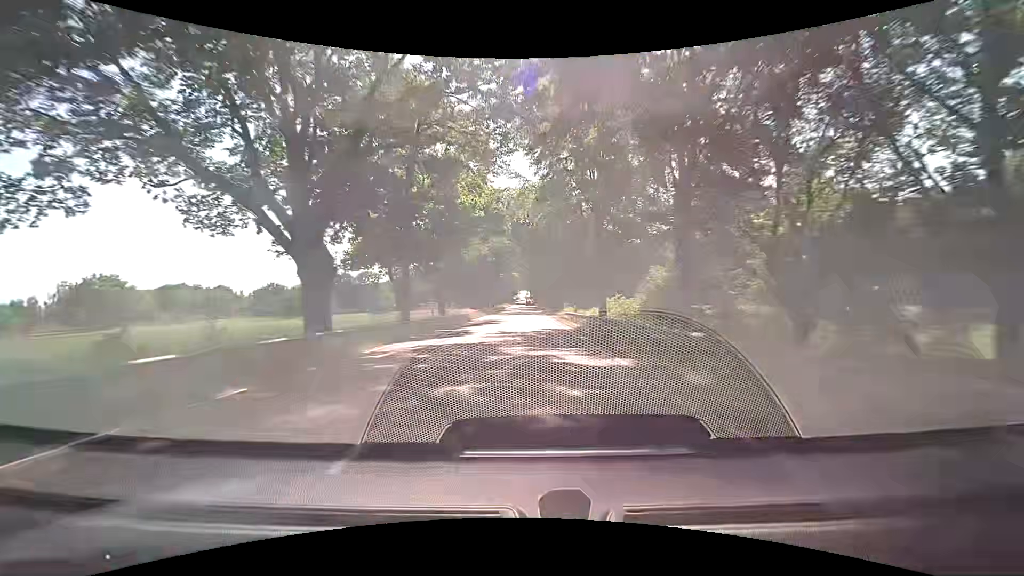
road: primary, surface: asphalt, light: Day
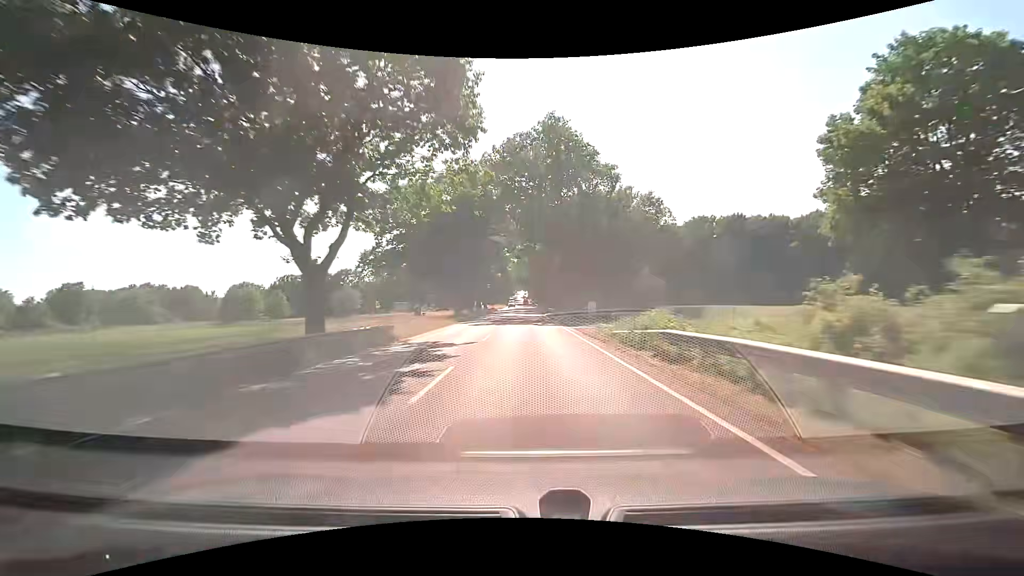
(+0.2, +30.6) m; 0°
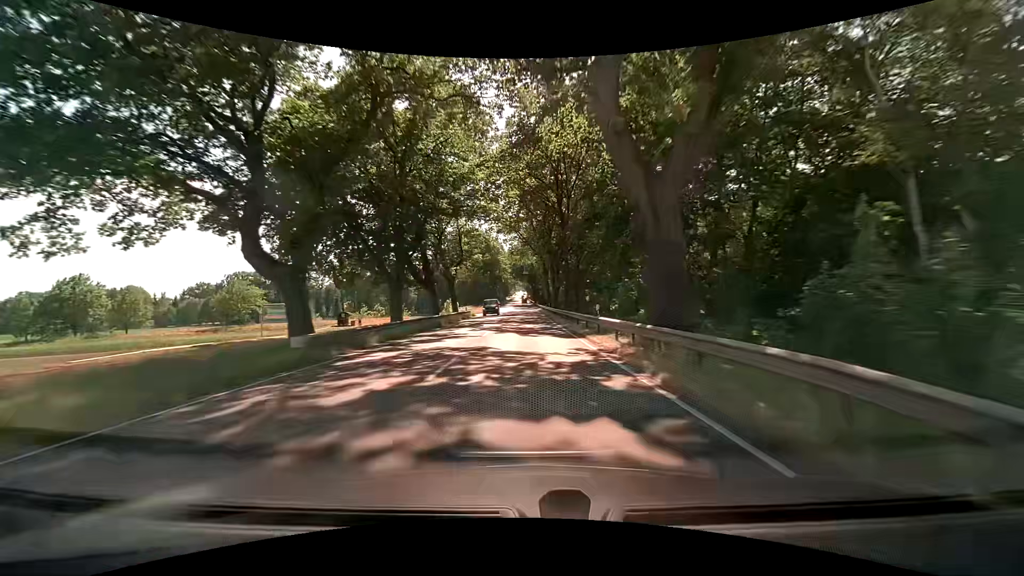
(+0.4, +45.7) m; 0°
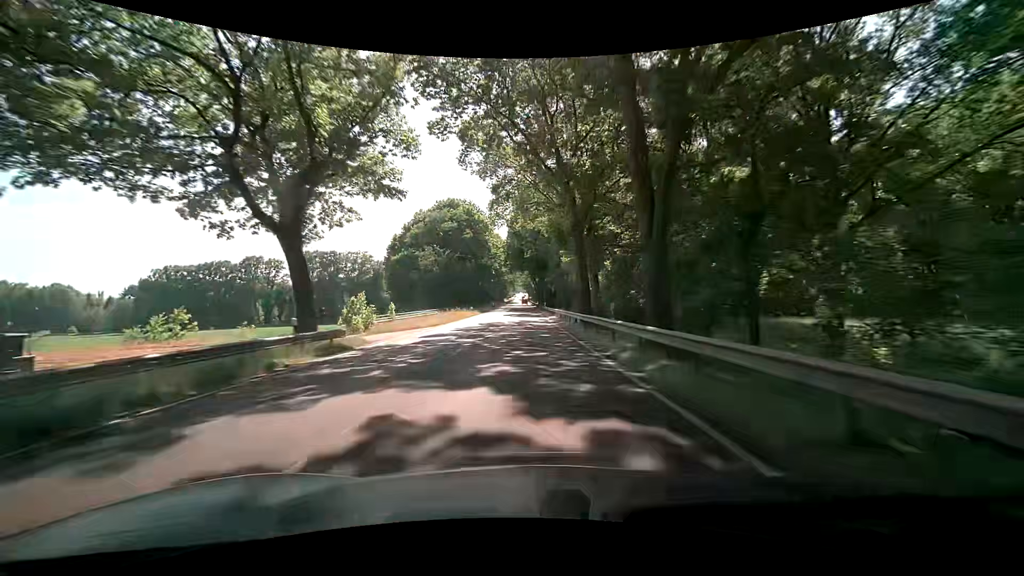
(+0.1, +44.3) m; -1°
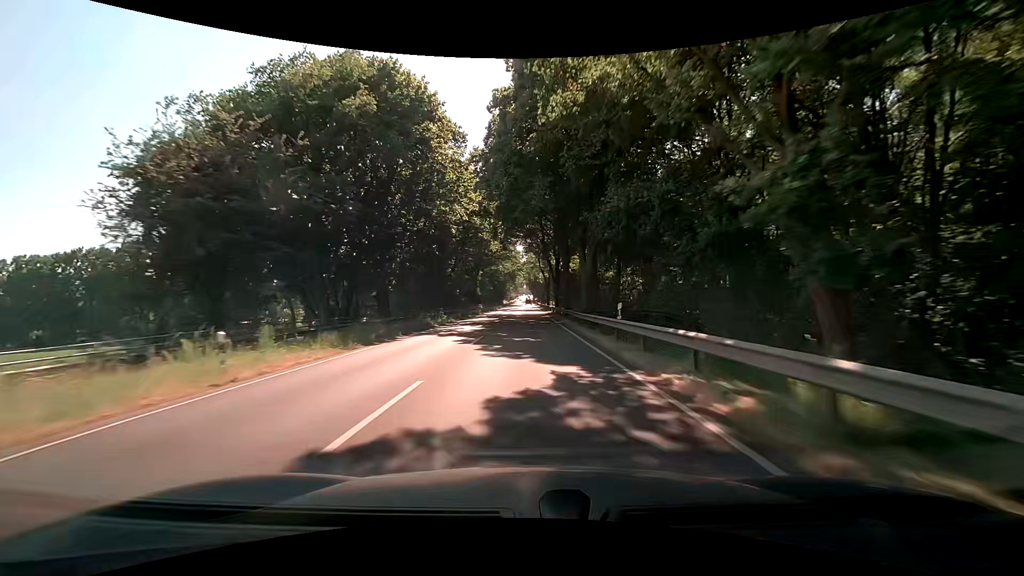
(+0.3, +55.4) m; 0°
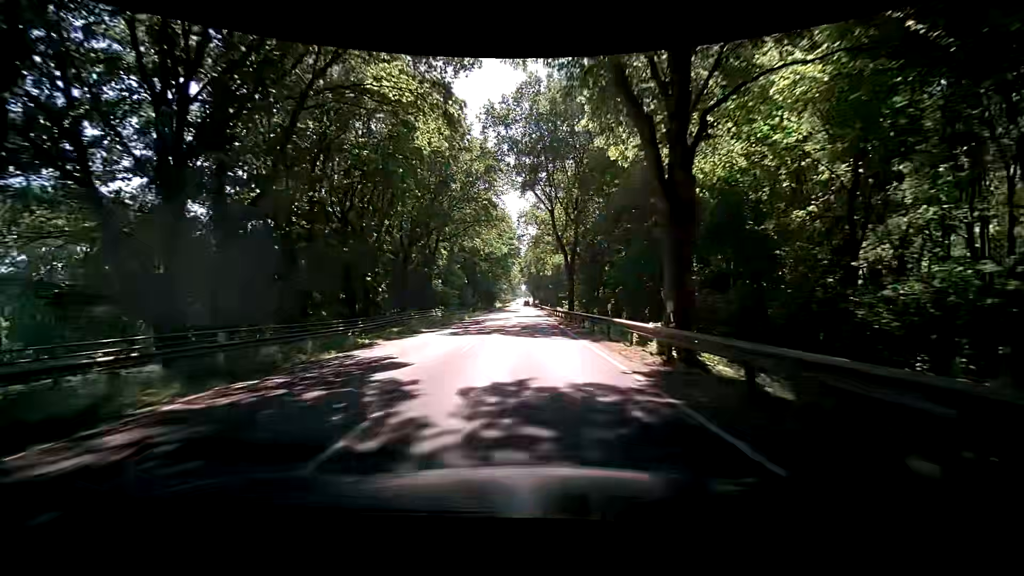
(+0.1, +50.0) m; 0°
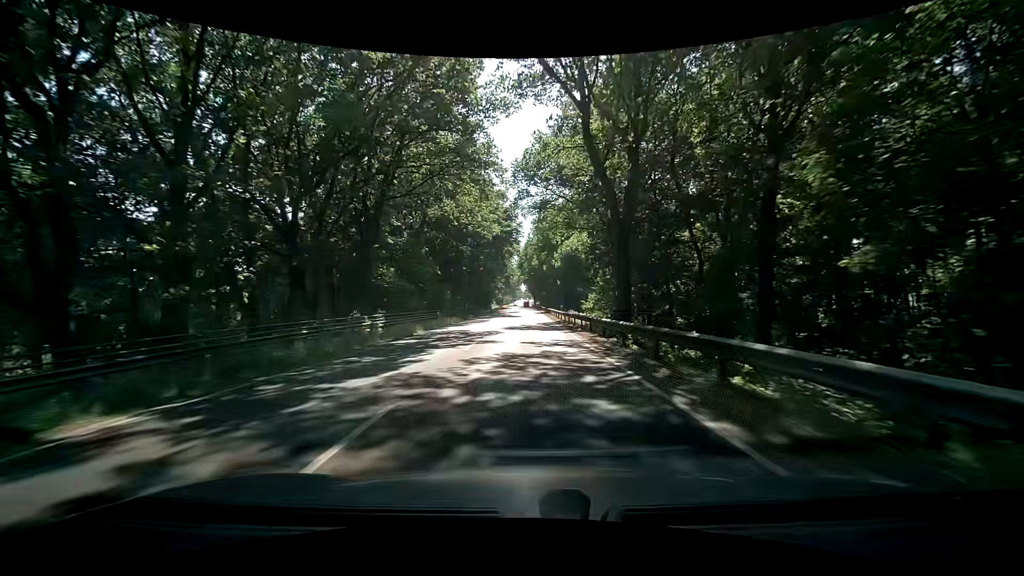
(+0.1, +23.0) m; +1°
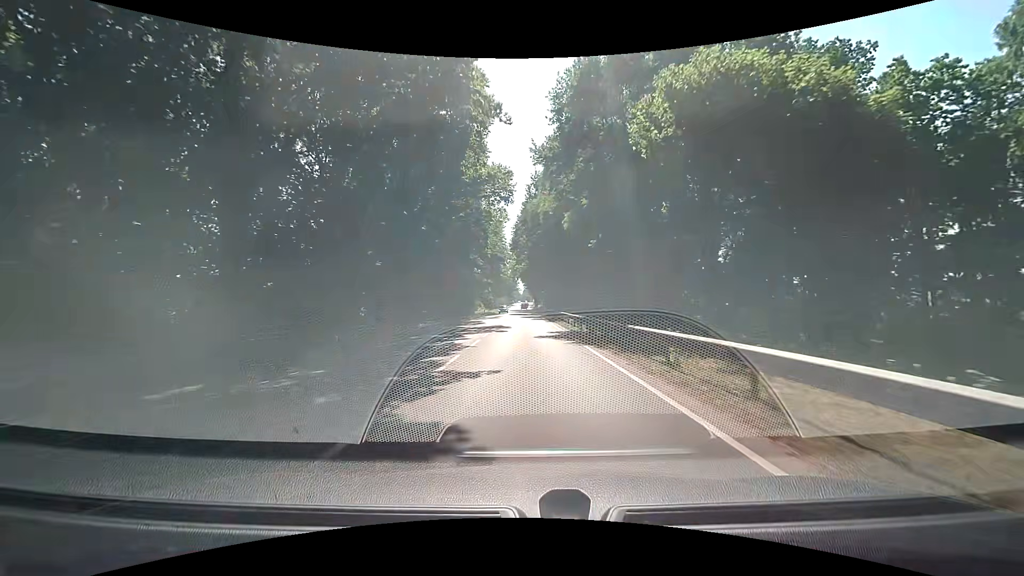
(-0.6, +53.1) m; -1°
(0, +10) (0, +20) (0, +30) (0, +40) (0, +50) (0, +60) (0, +70) (0, +80) (0, +90) (0, +100) m
